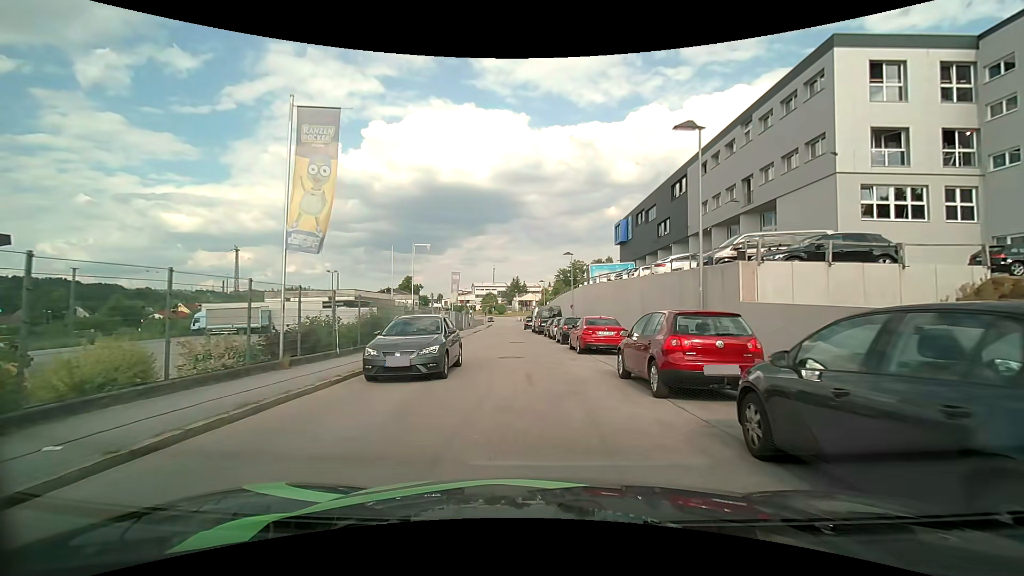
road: residential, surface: asphalt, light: Day
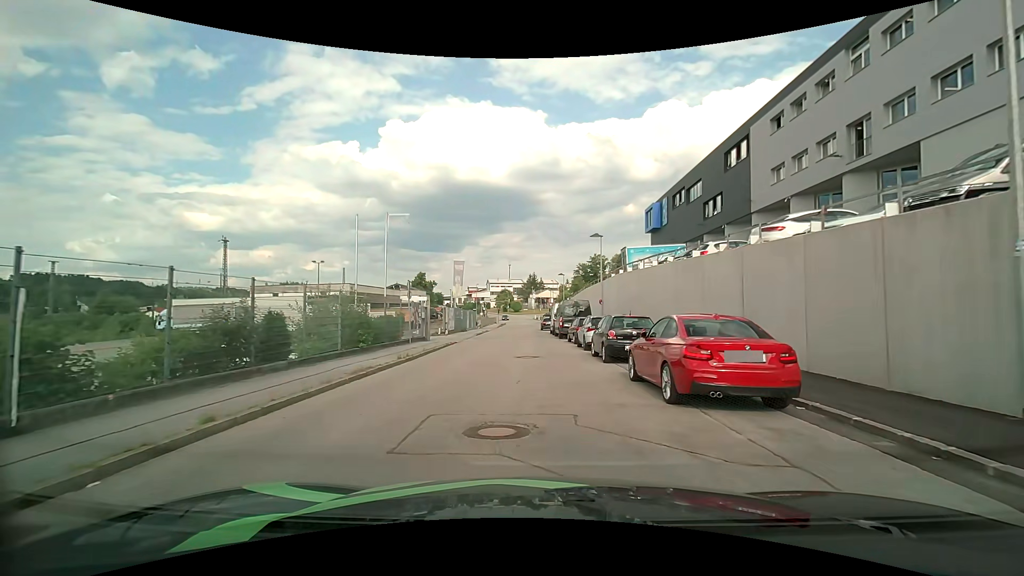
(-0.1, +10.7) m; -1°
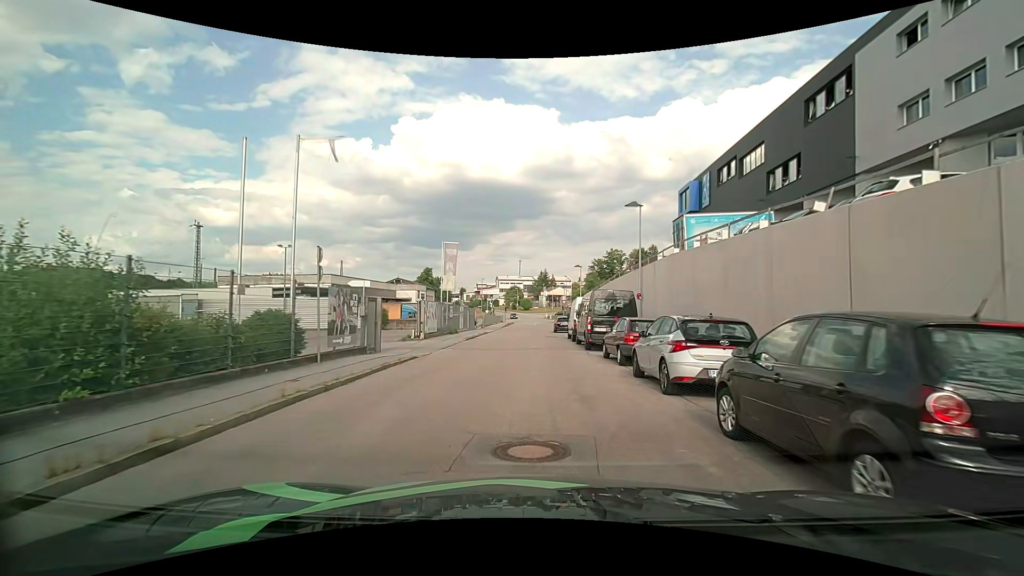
(-0.2, +11.4) m; -1°
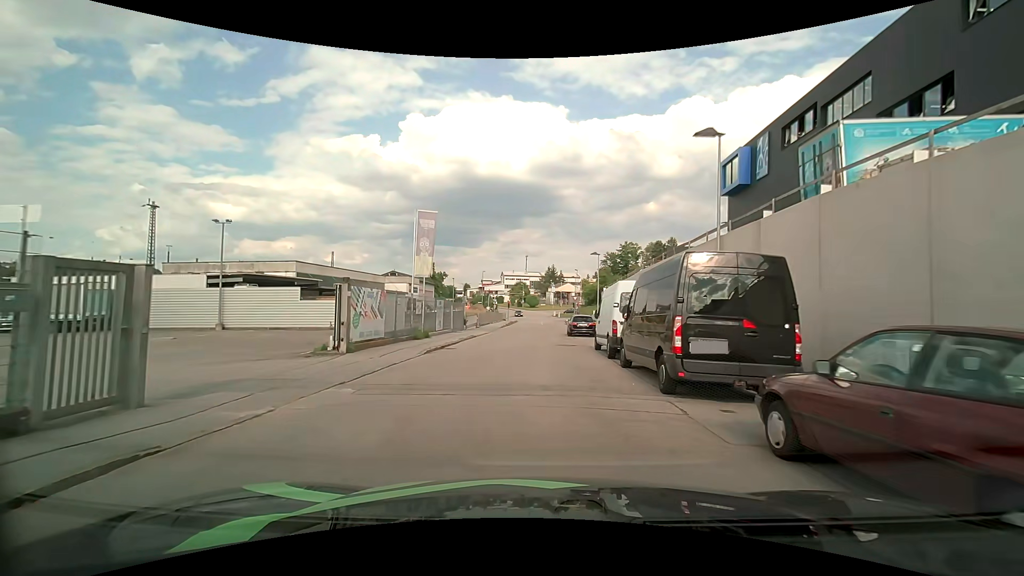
(-0.1, +11.8) m; -1°
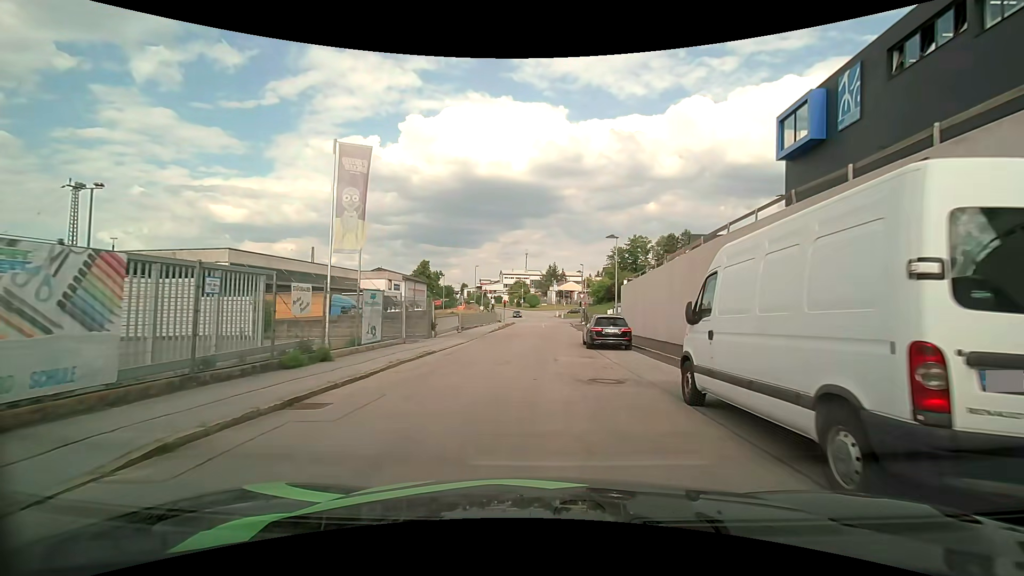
(0.0, +12.2) m; 0°
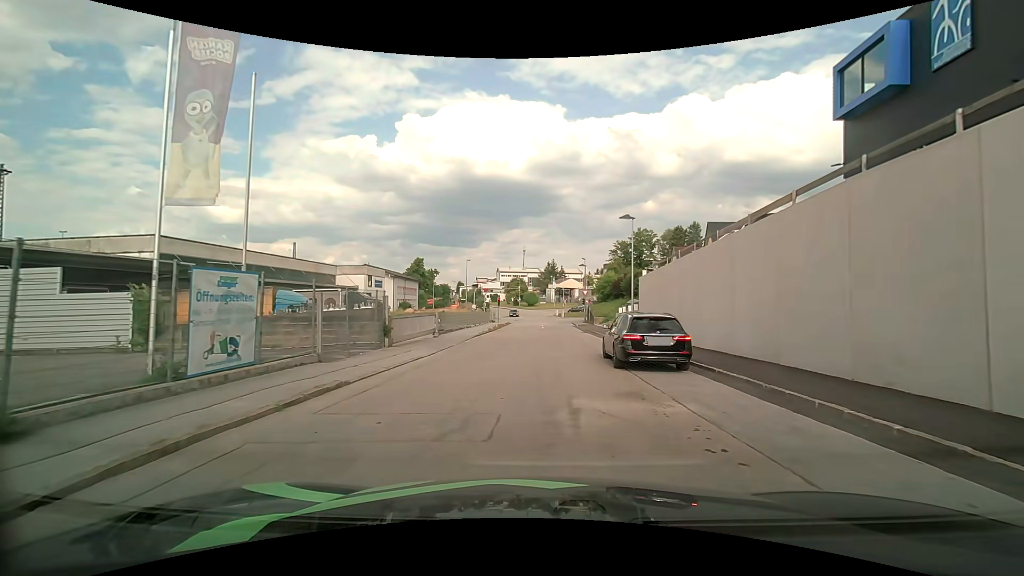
(0.0, +8.1) m; +1°
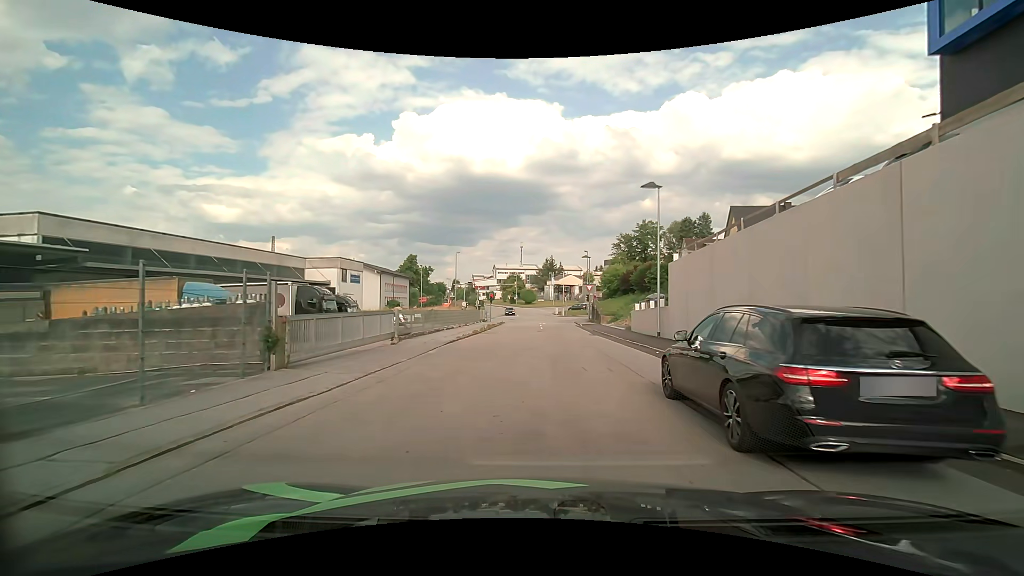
(-0.1, +8.1) m; 0°
